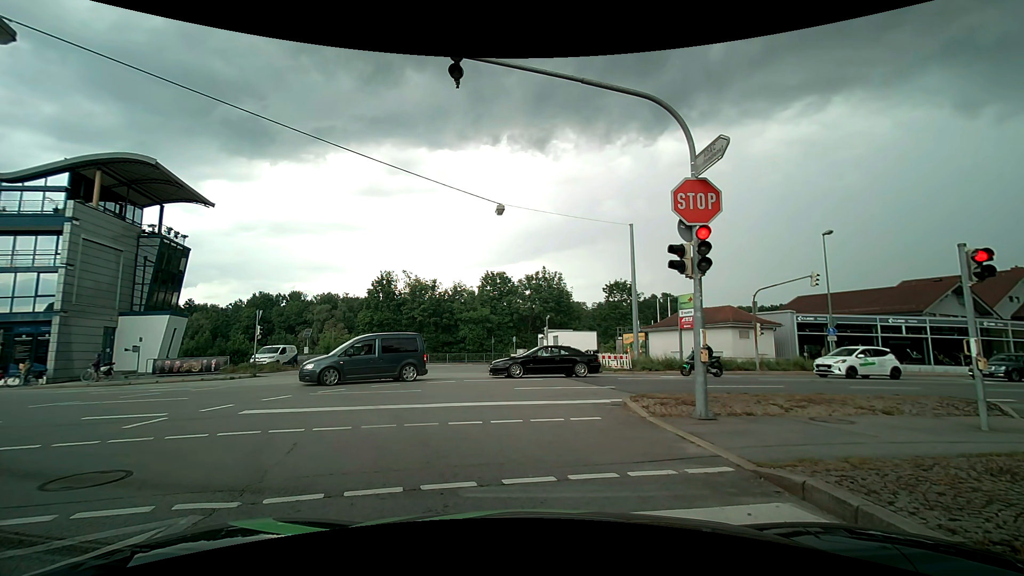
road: tertiary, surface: asphalt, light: Day
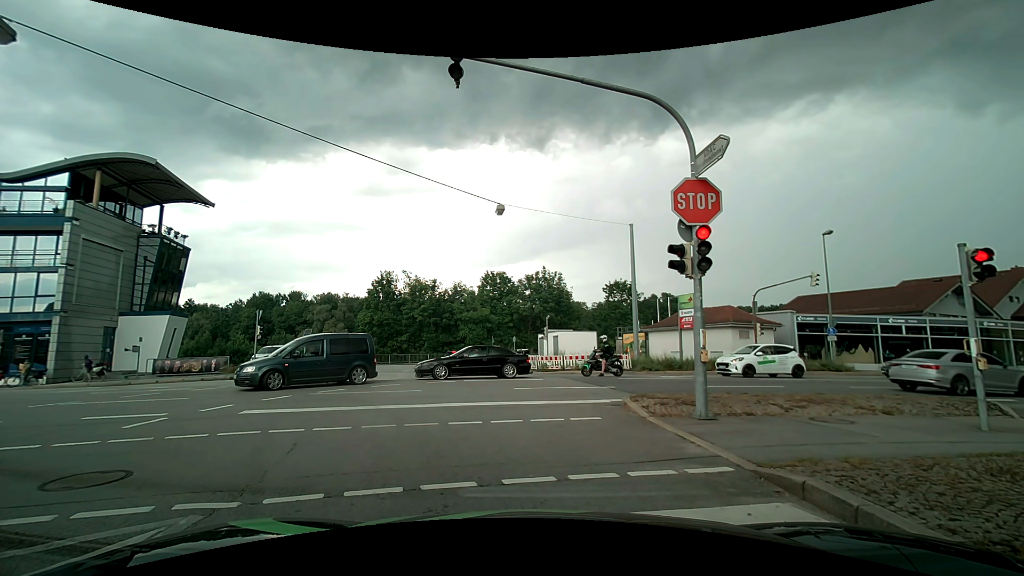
(0.0, 0.0) m; 0°
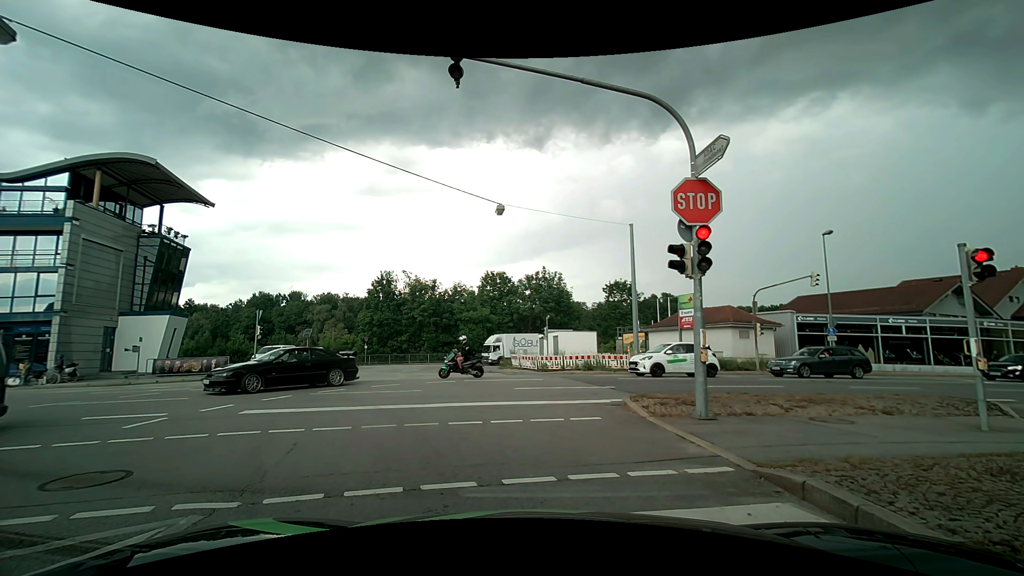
(0.0, 0.0) m; 0°
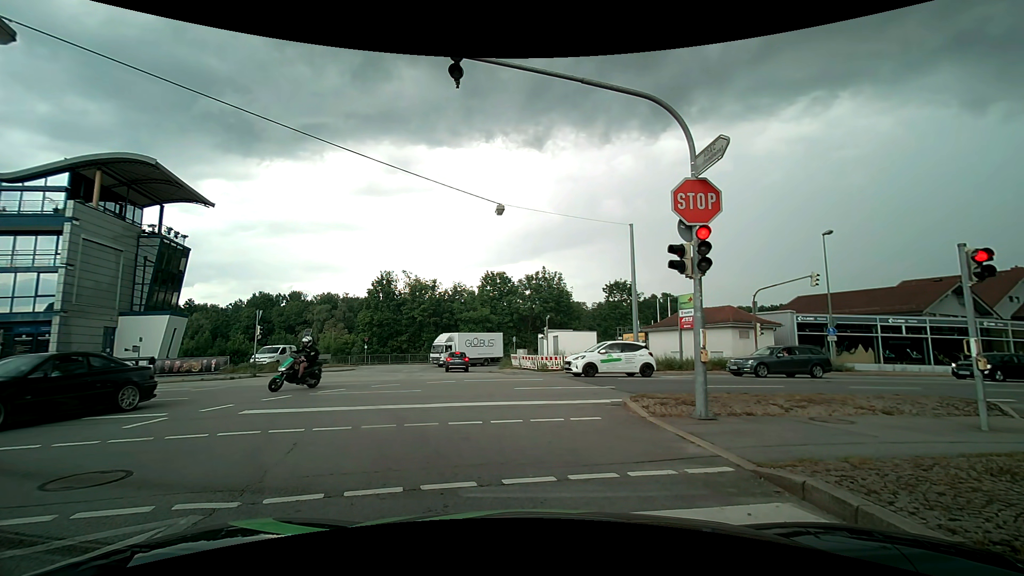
(0.0, 0.0) m; 0°
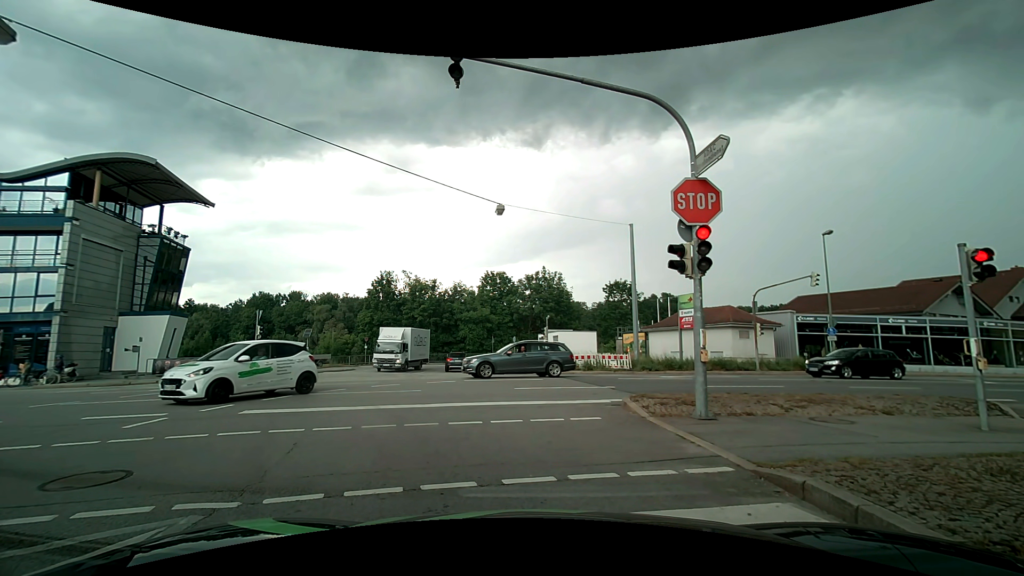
(0.0, 0.0) m; 0°
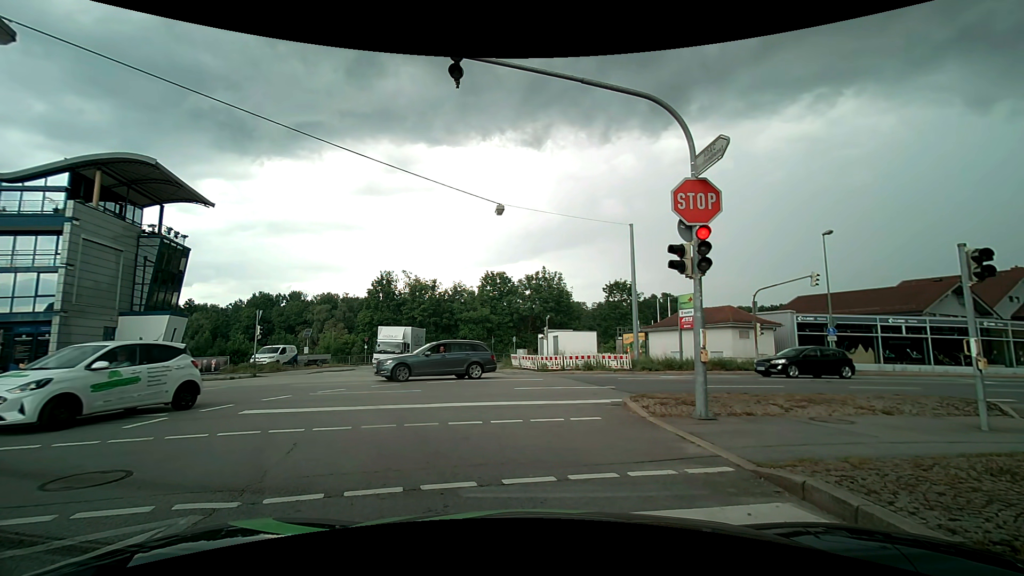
(0.0, 0.0) m; 0°
(-1, +10) (-7, +18) (-16, +21) (-26, +20) (-36, +18) (-46, +16) (-56, +14) (-65, +12) (-75, +10) (-85, +8) m
